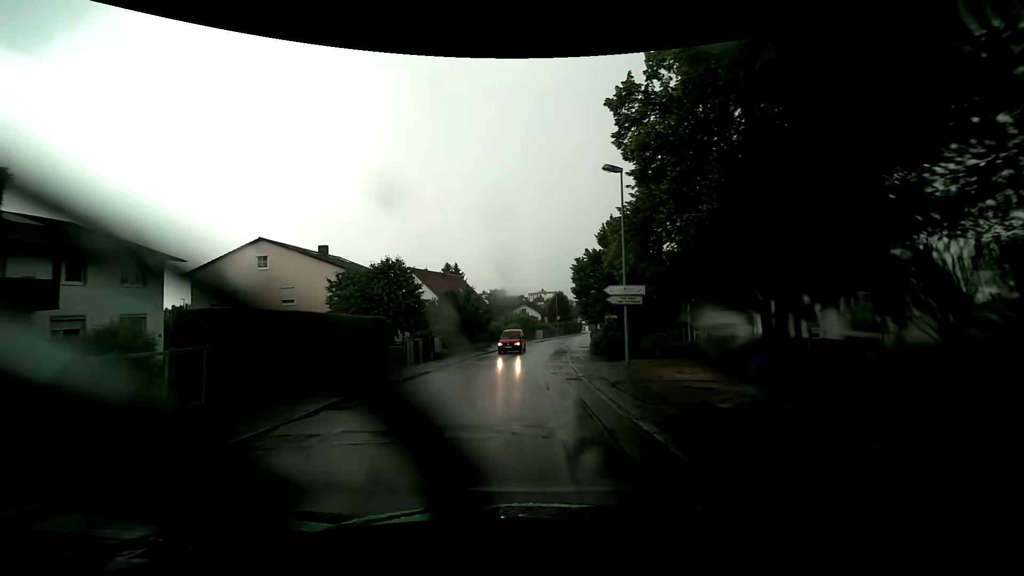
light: Day
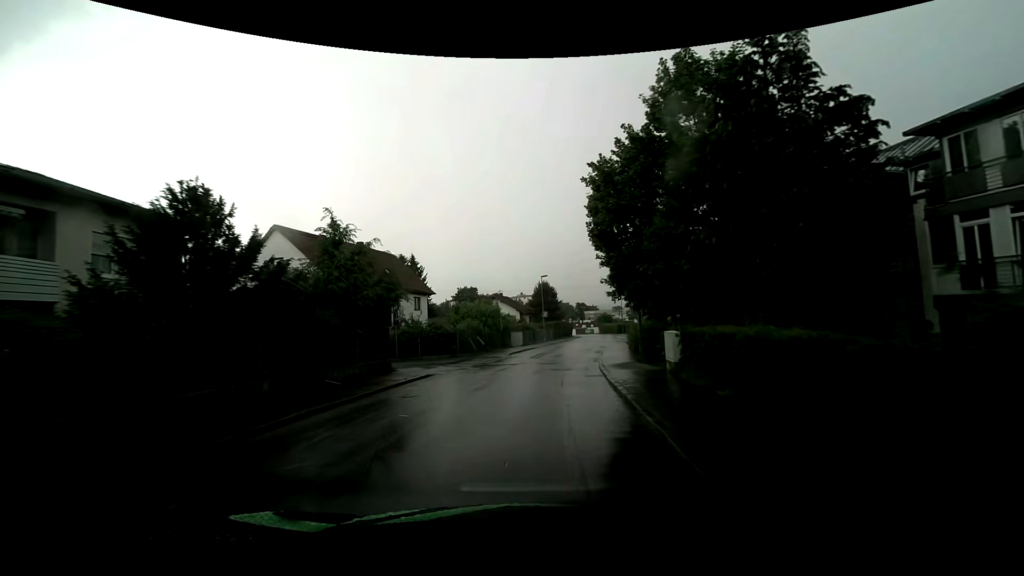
(+0.2, +29.2) m; +1°
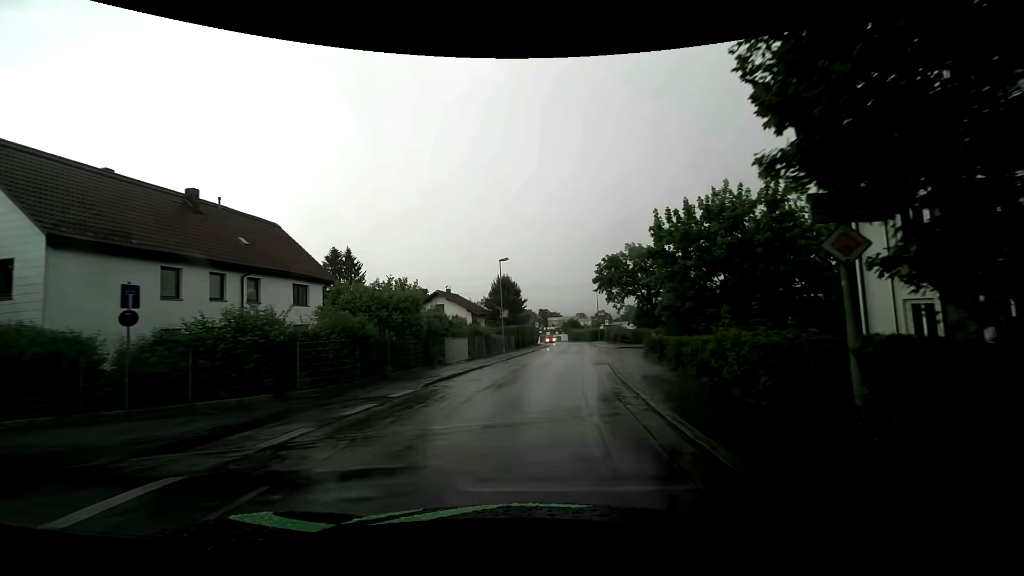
(+0.6, +17.9) m; +4°
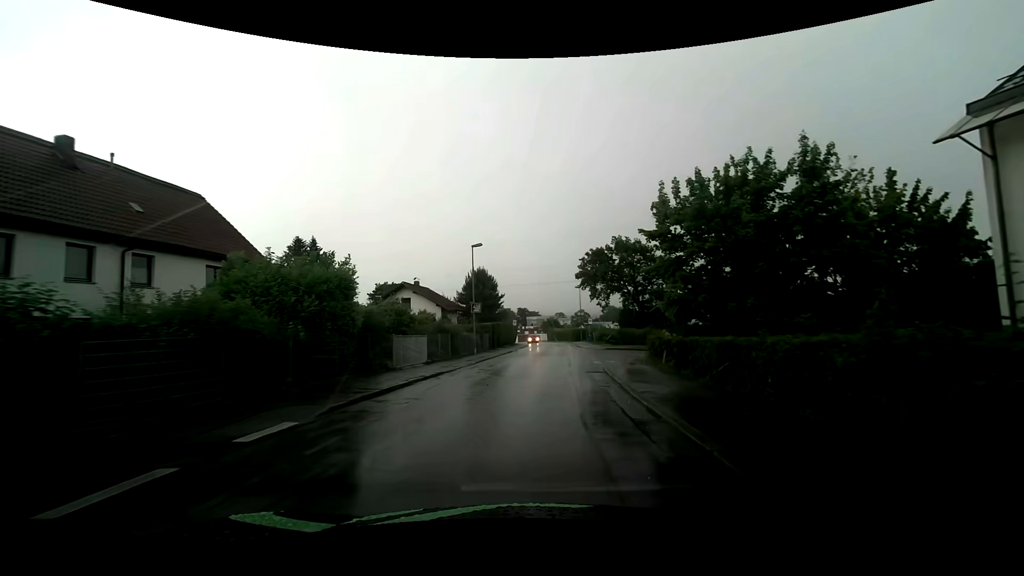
(+0.1, +5.9) m; +2°
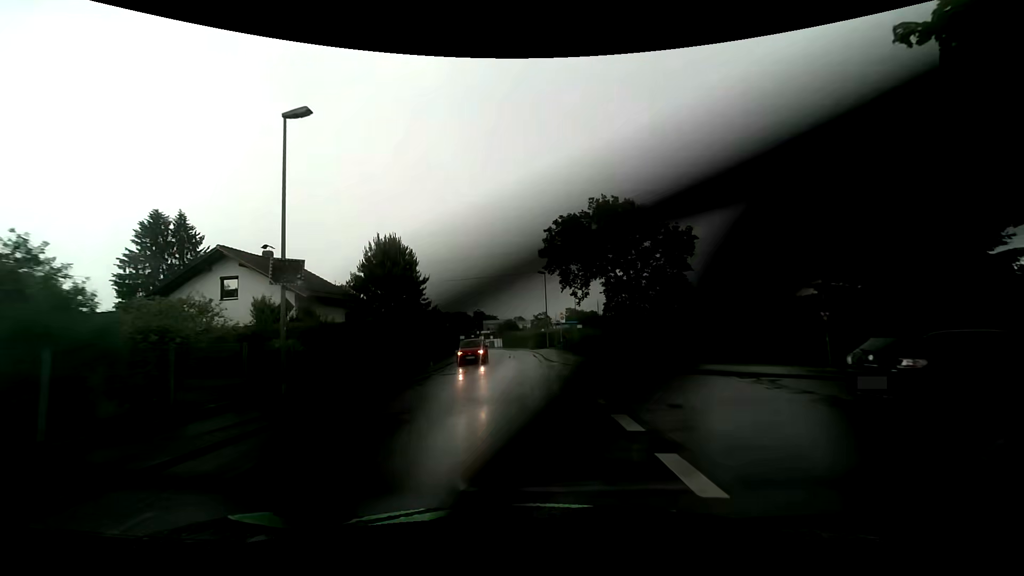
(+1.4, +22.2) m; +4°
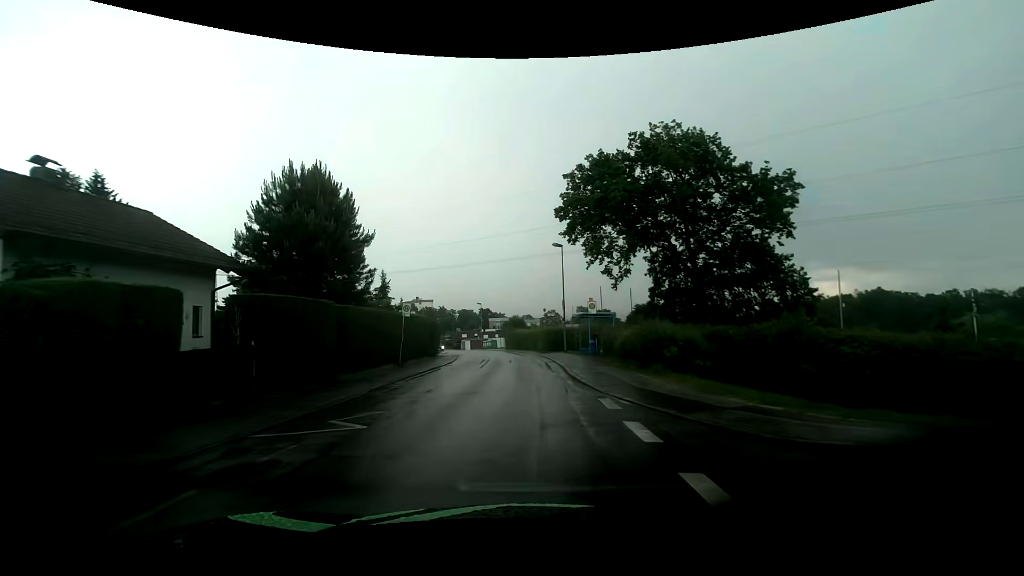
(+0.1, +15.4) m; 0°
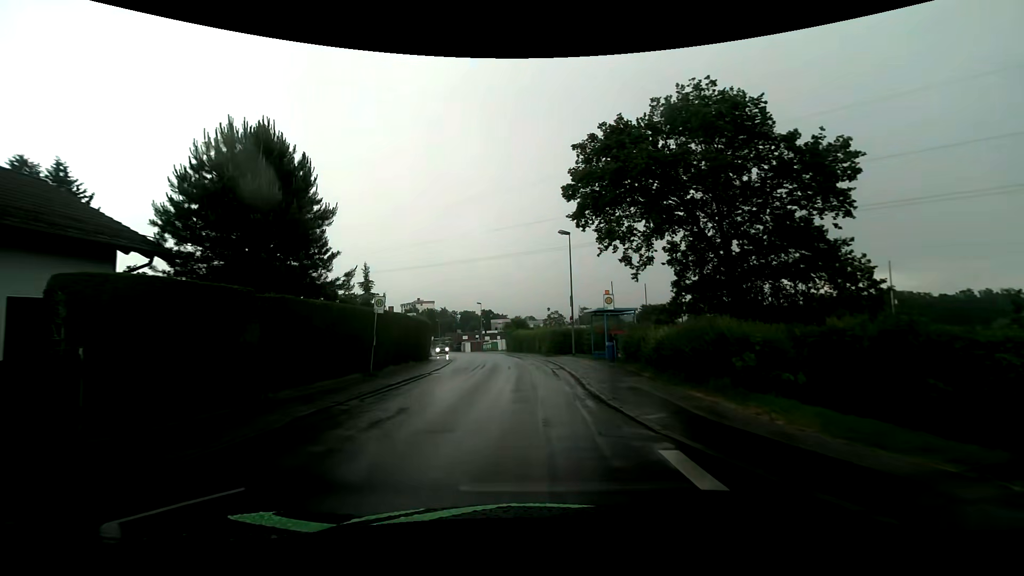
(0.0, +4.9) m; -1°
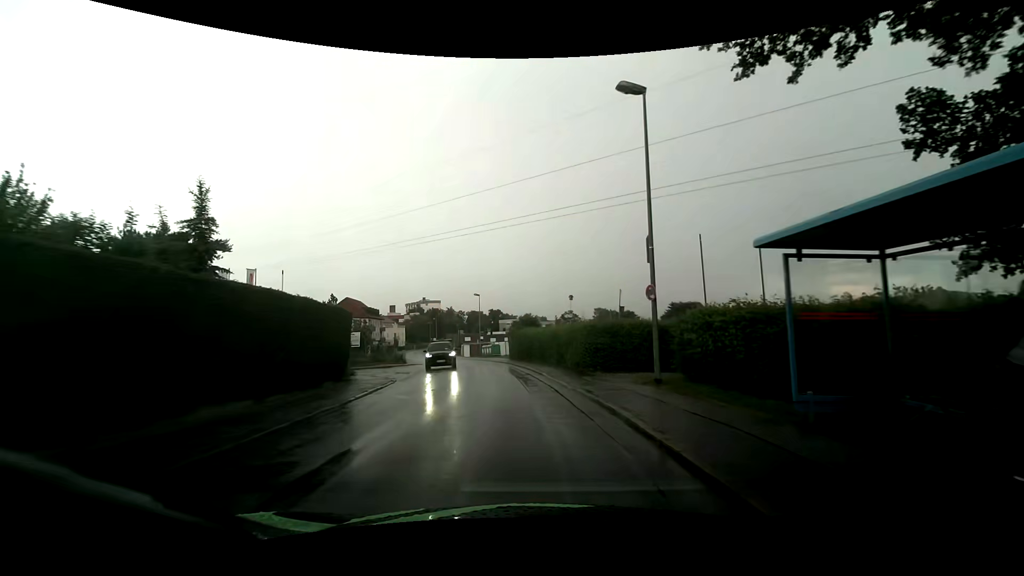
(-0.2, +19.1) m; -2°
(0, +10) (-1, +20) (-2, +30) (-4, +40) (-6, +50) (-8, +59) (-11, +69) (-14, +78) (-16, +88) (-19, +98) m
